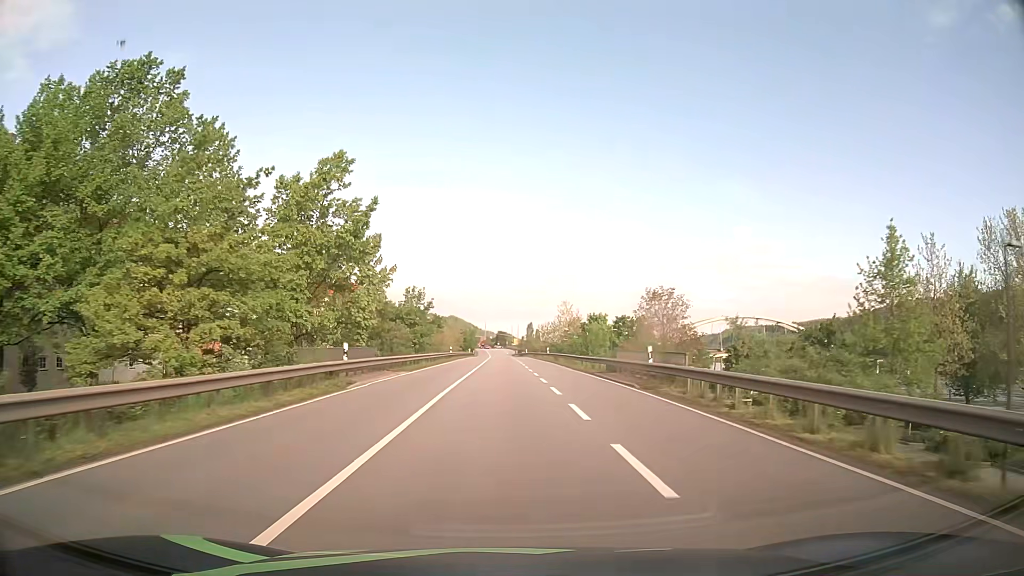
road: primary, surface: asphalt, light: Day
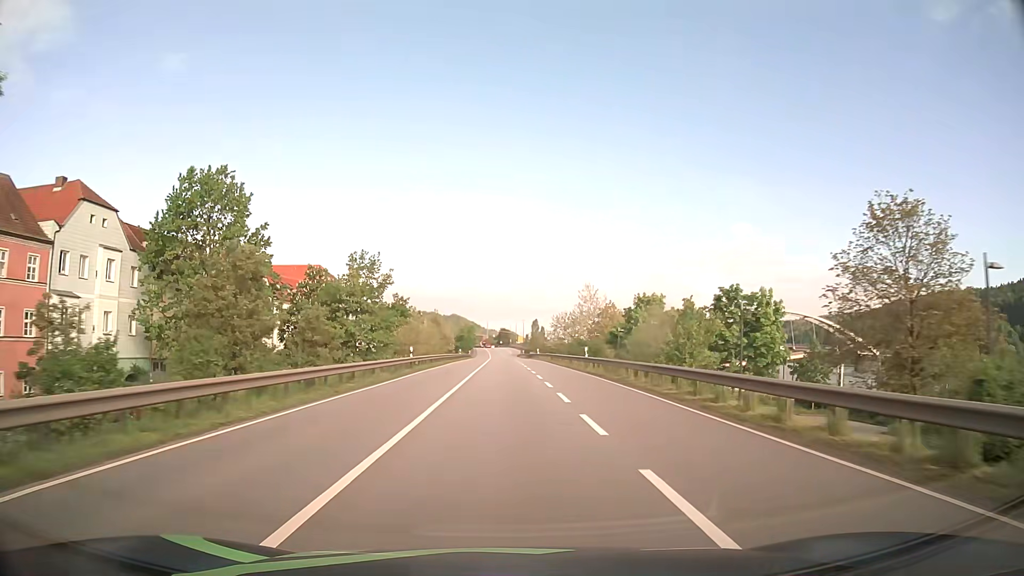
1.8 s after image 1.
(0.0, +31.6) m; 0°
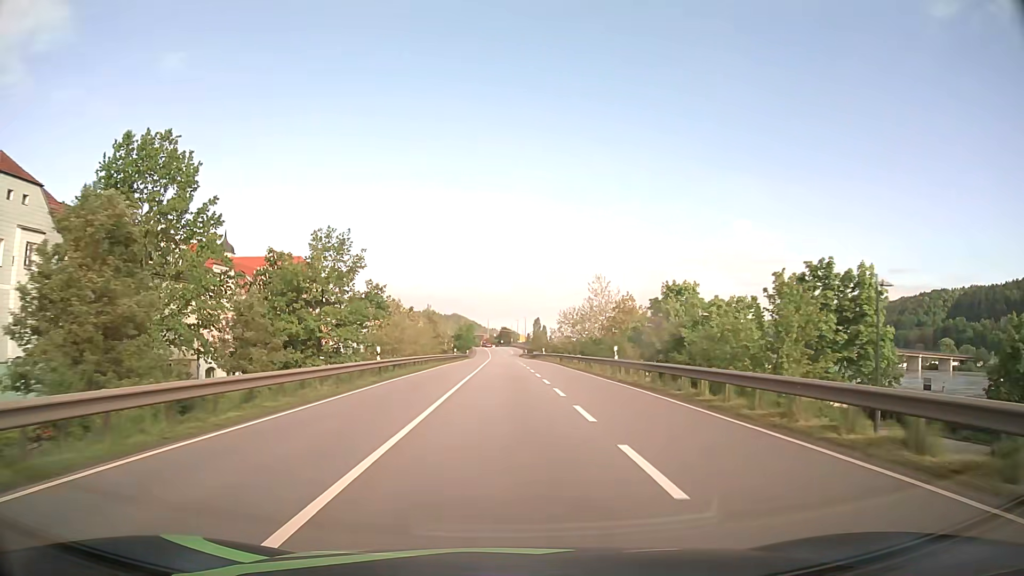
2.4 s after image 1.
(0.0, +10.4) m; 0°
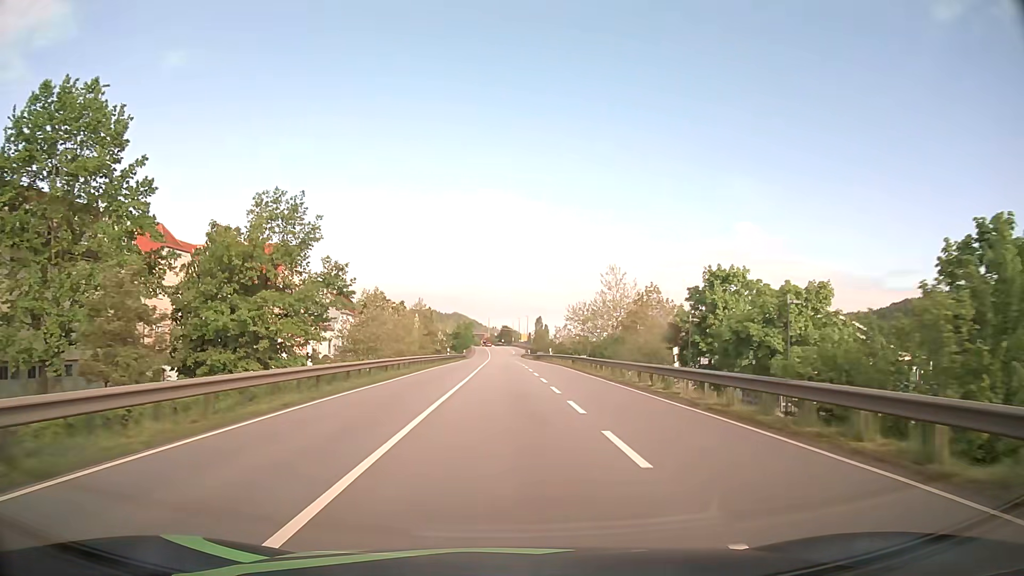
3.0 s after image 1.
(0.0, +10.4) m; 0°
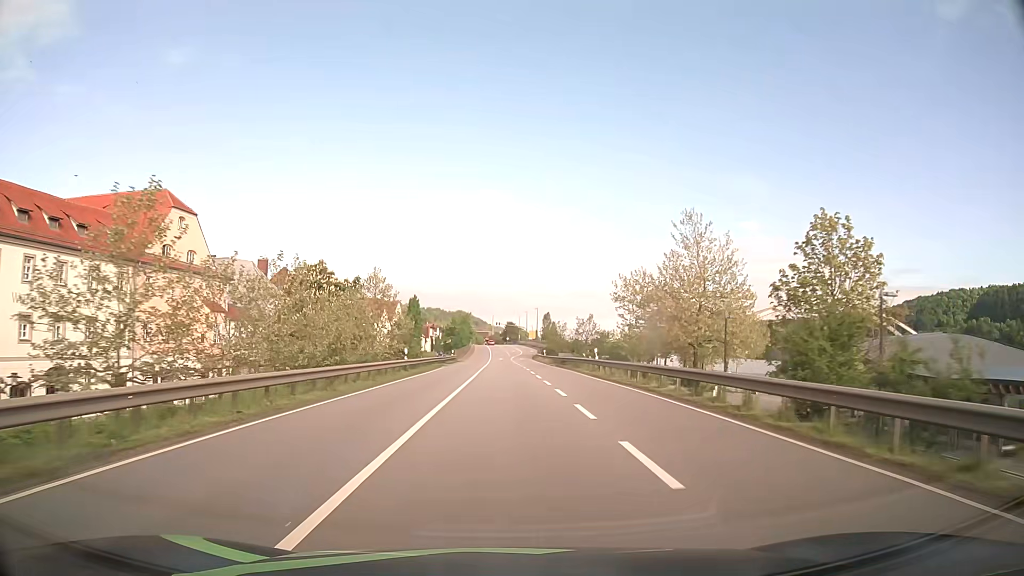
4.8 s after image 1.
(0.0, +31.0) m; 0°
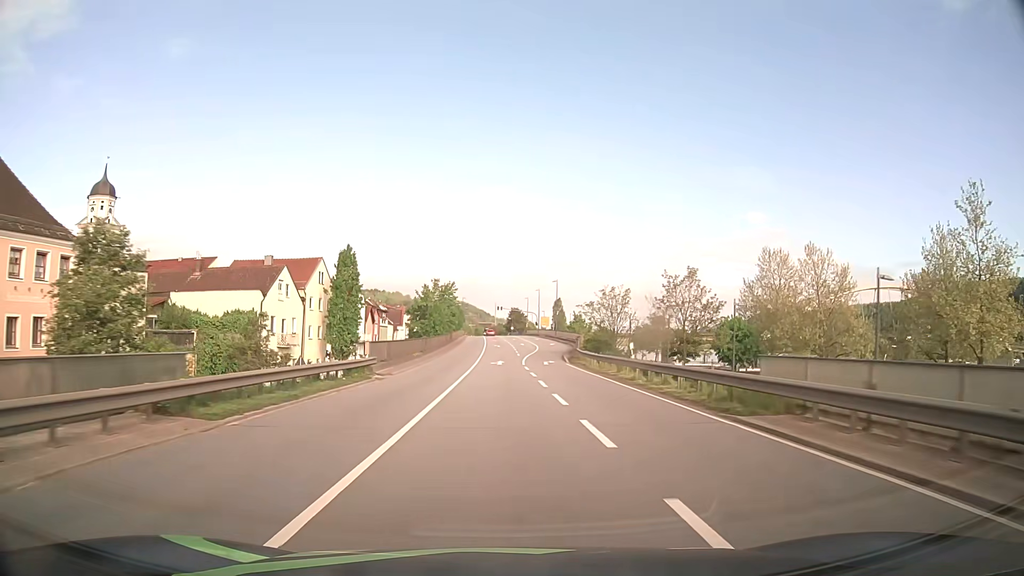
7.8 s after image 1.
(0.0, +51.5) m; 0°
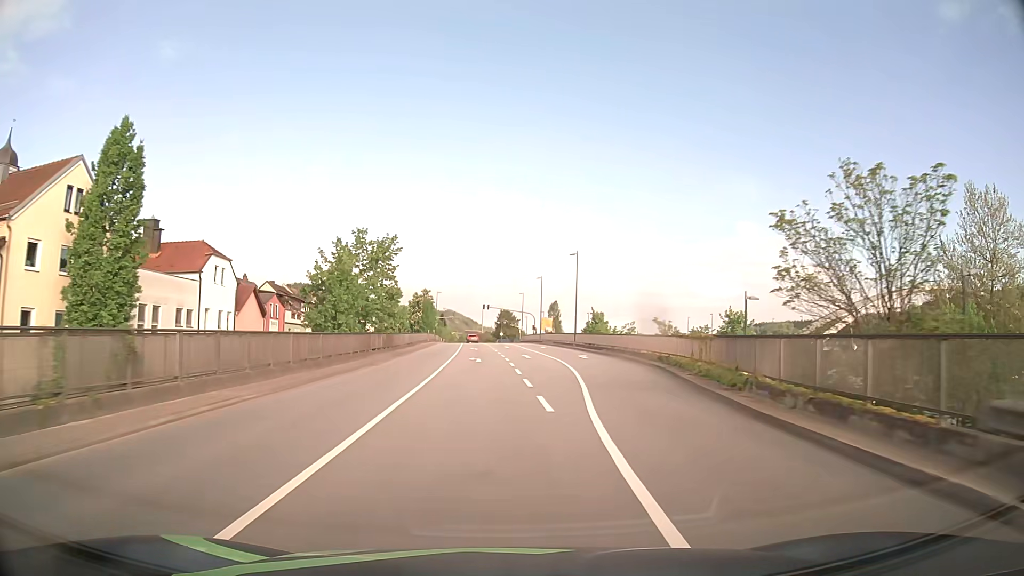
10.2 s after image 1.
(-0.3, +40.6) m; 0°
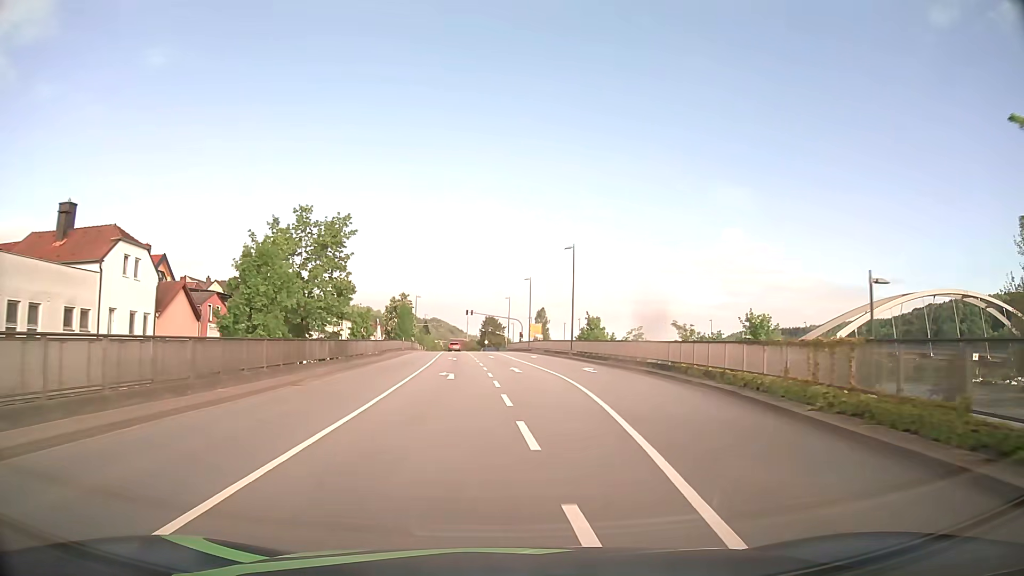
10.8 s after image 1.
(+0.1, +9.8) m; +1°
(0, +10) (0, +20) (0, +30) (0, +40) (0, +50) (-1, +60) (-2, +70) (-2, +80) (-3, +90) (-4, +100) m
